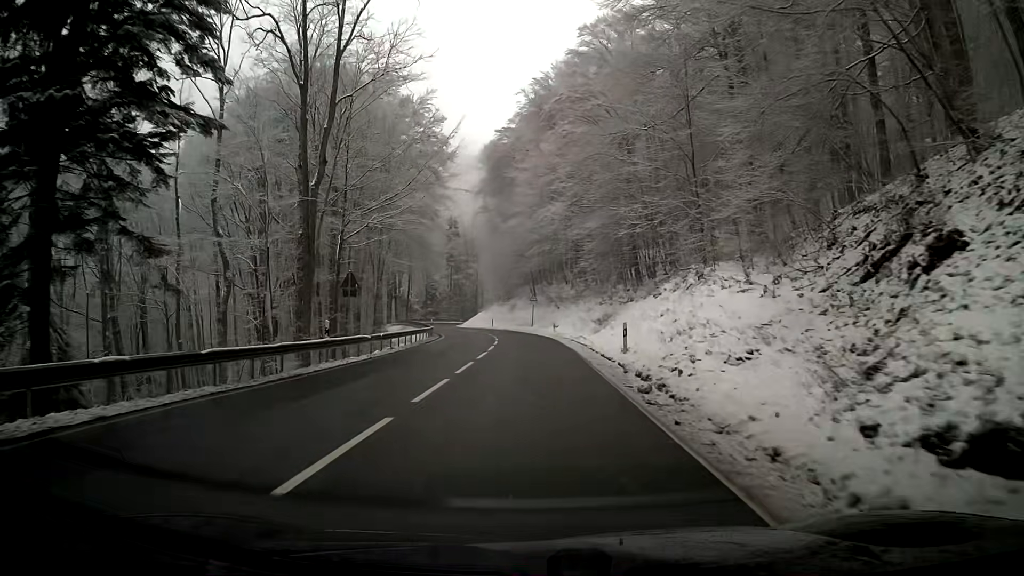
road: primary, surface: asphalt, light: Day
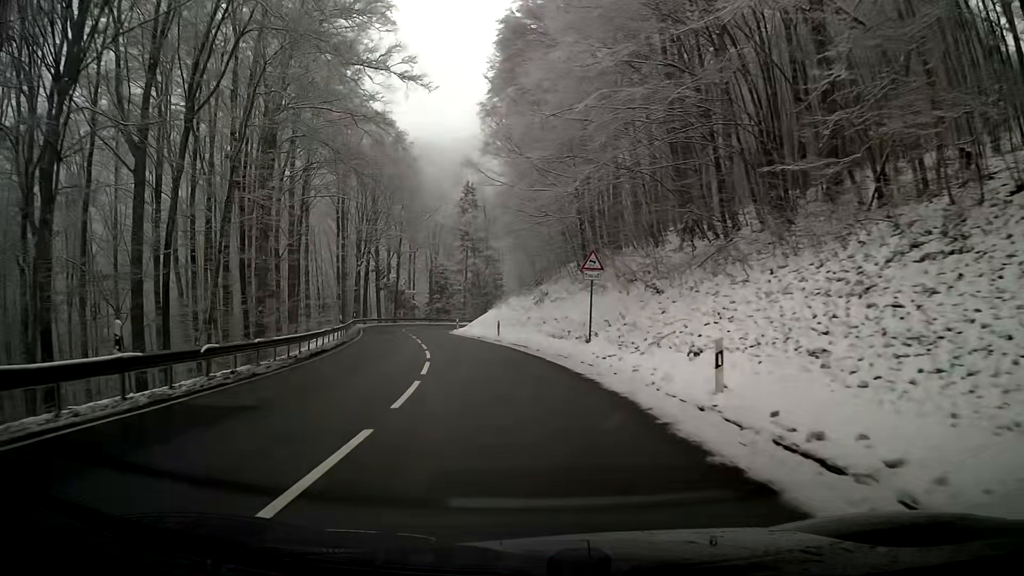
(-1.1, +43.8) m; -5°
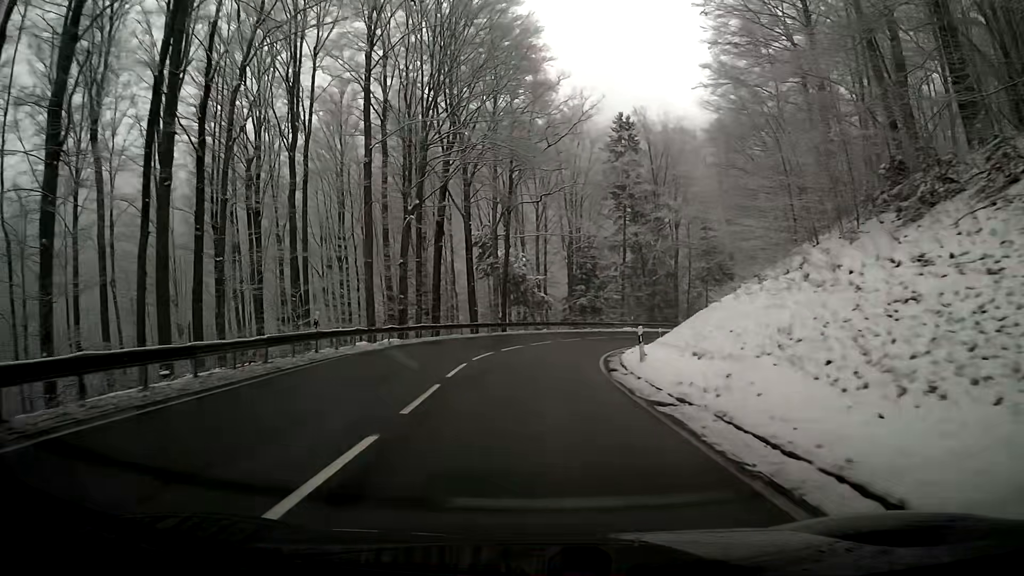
(-4.8, +43.0) m; -10°
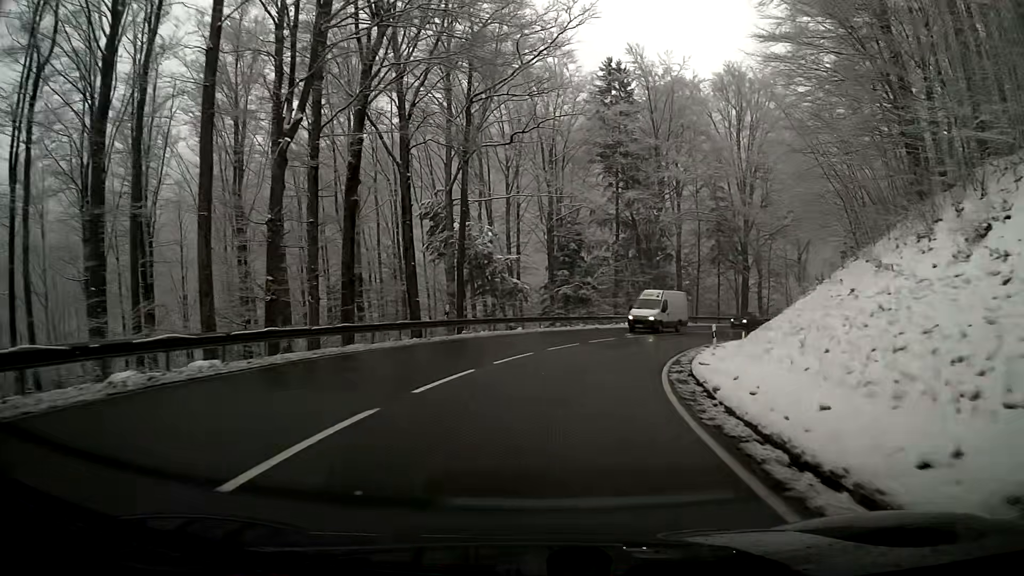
(+0.1, +16.6) m; +2°
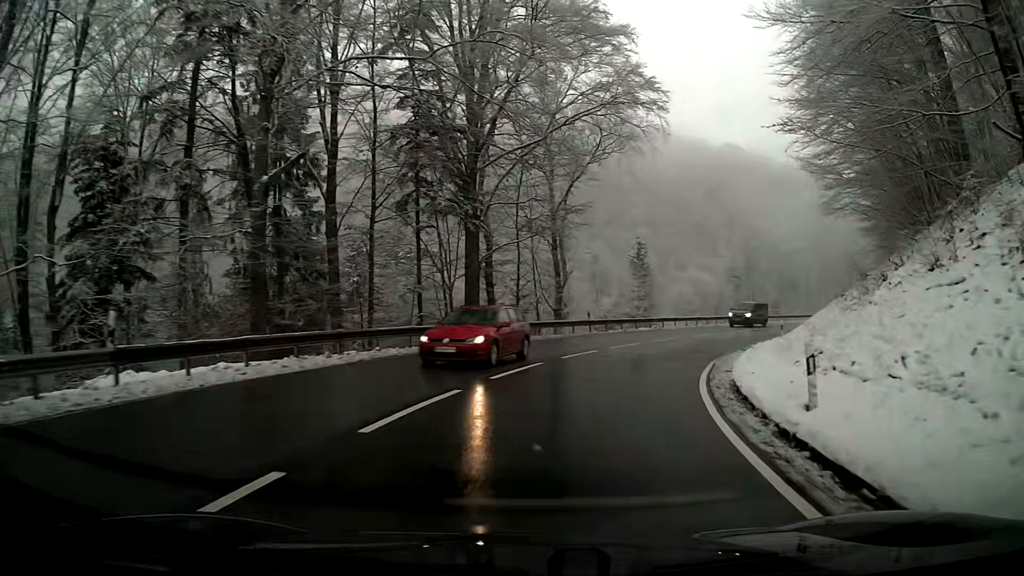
(+8.7, +36.9) m; +29°
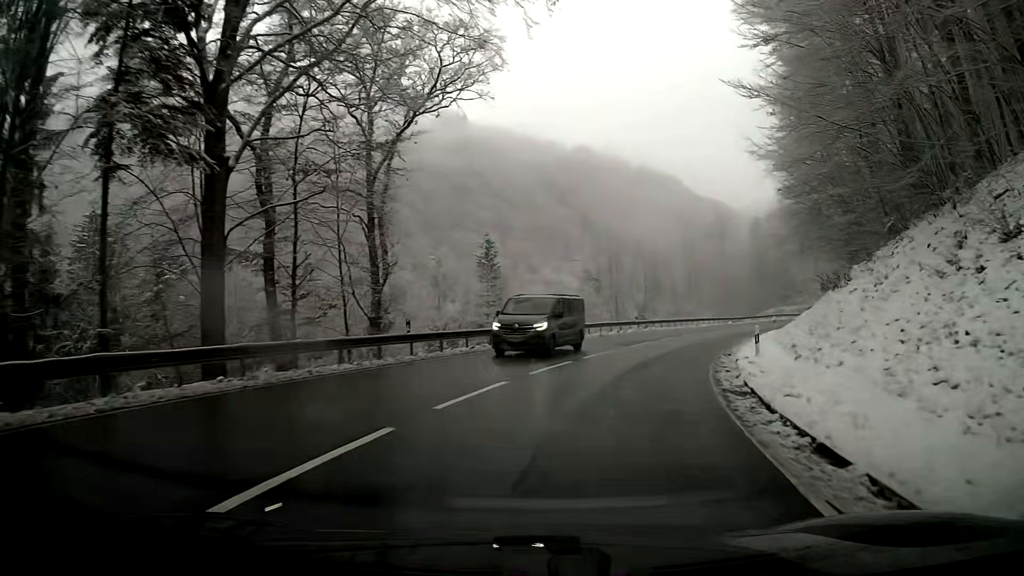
(+1.6, +15.1) m; +12°
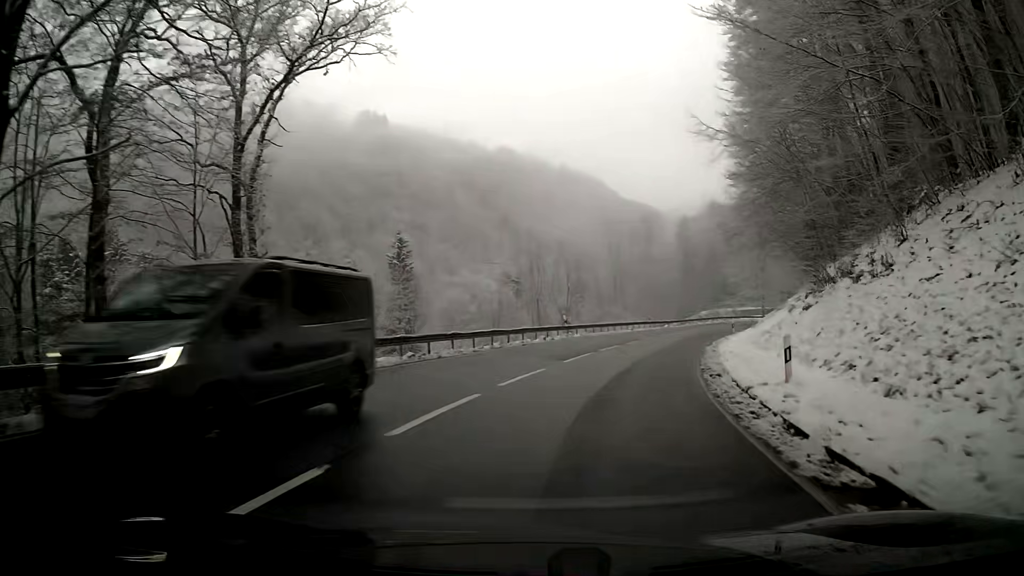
(+0.4, +7.7) m; +6°
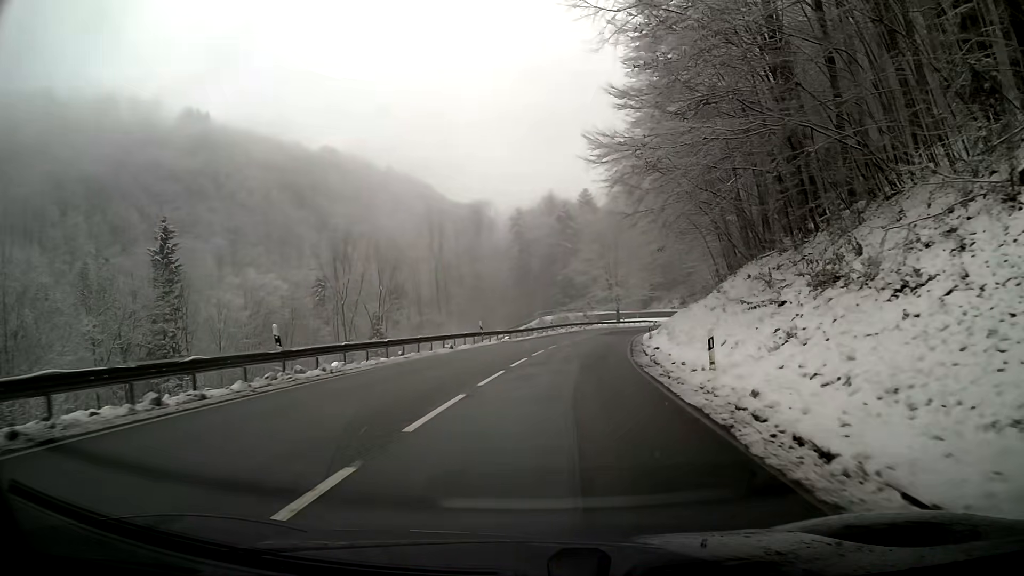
(+3.2, +23.1) m; +14°
